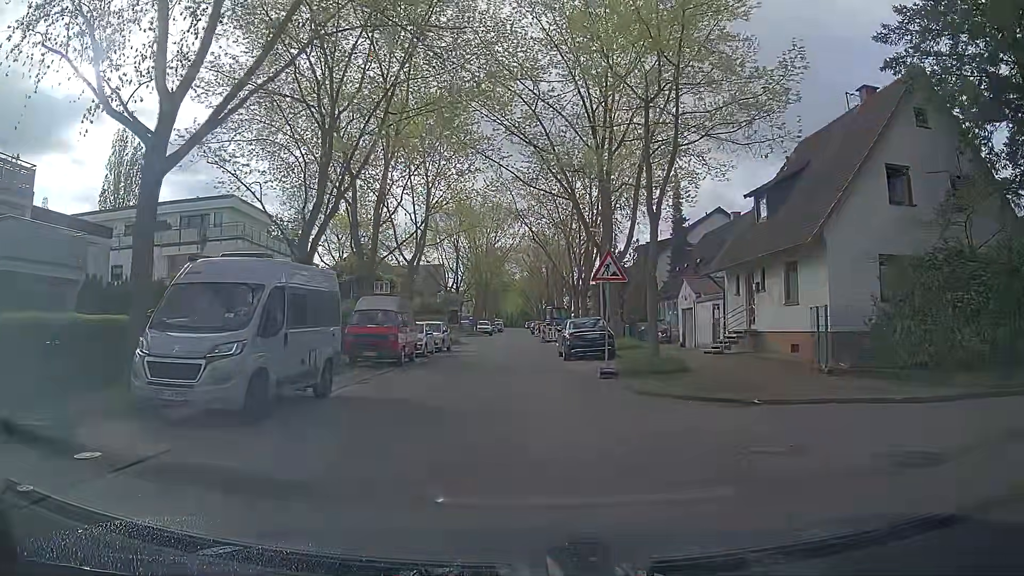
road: residential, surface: asphalt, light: Day
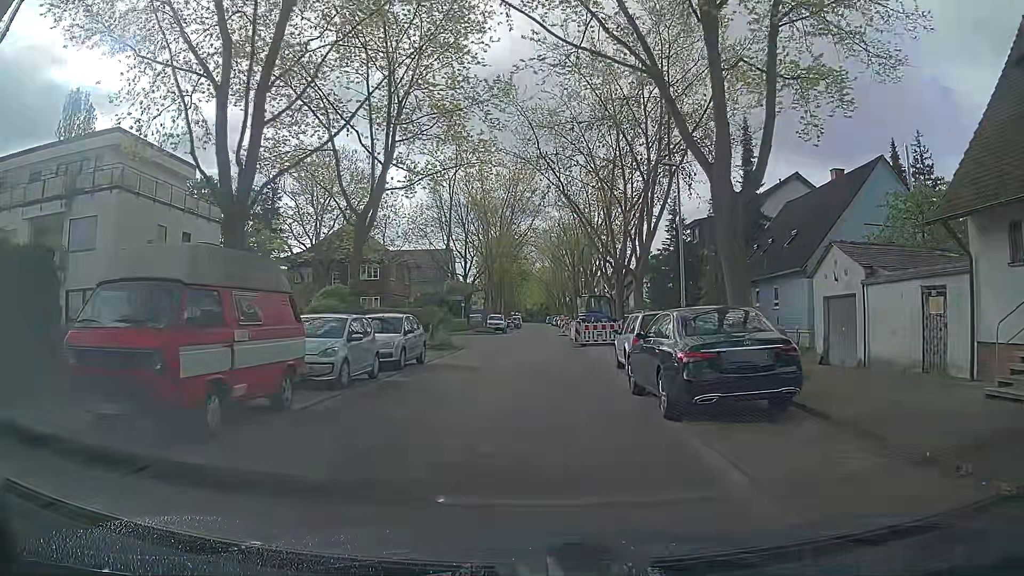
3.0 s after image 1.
(-0.8, +15.2) m; -2°
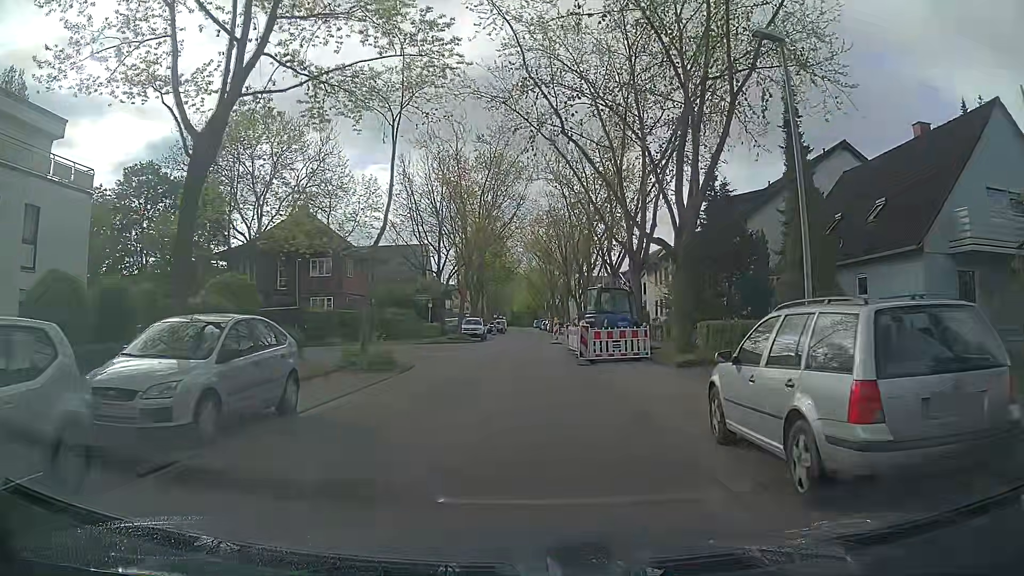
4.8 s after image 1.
(0.0, +10.8) m; +1°
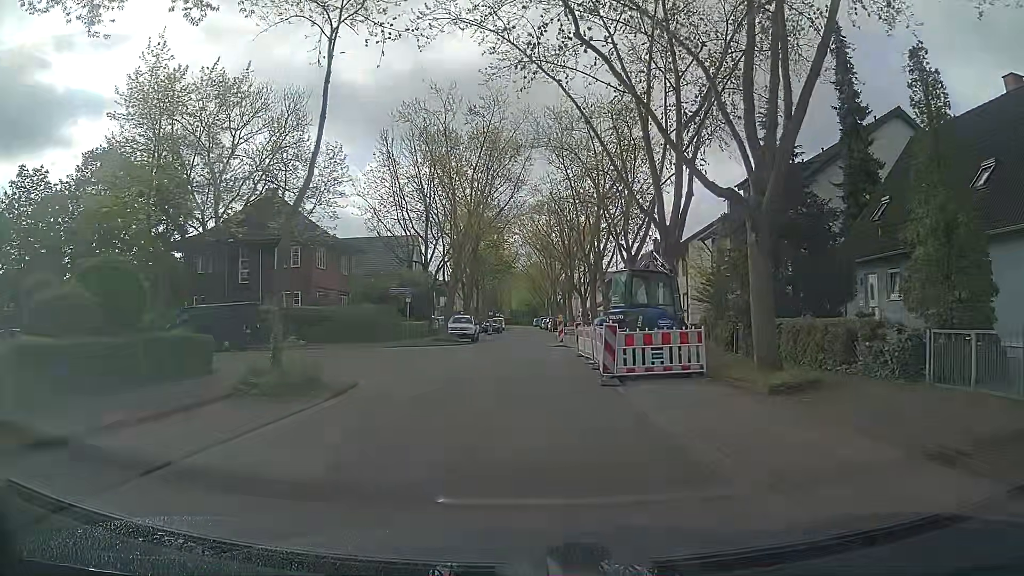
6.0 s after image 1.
(0.0, +7.1) m; -1°
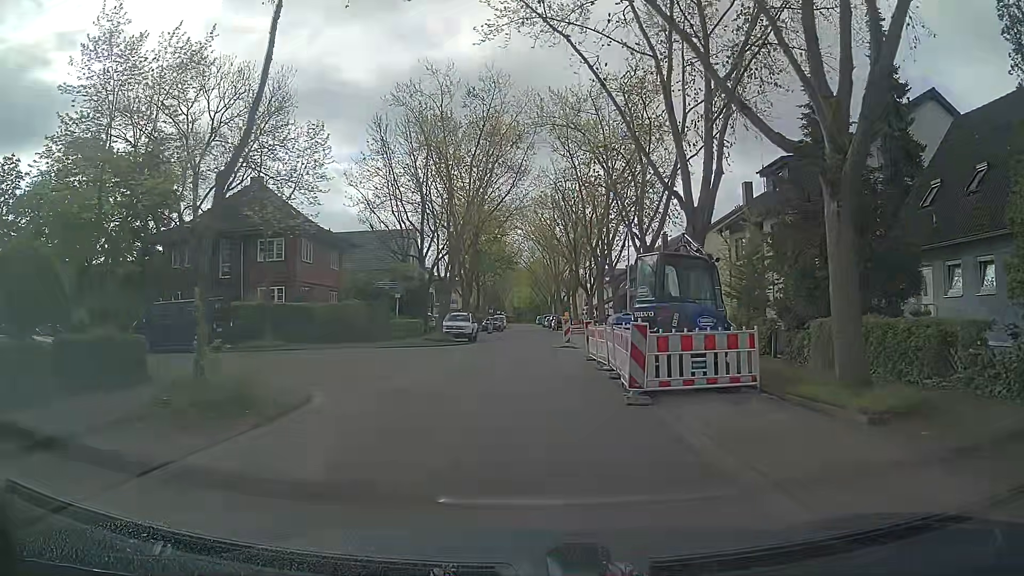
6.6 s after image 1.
(+0.1, +3.4) m; +1°
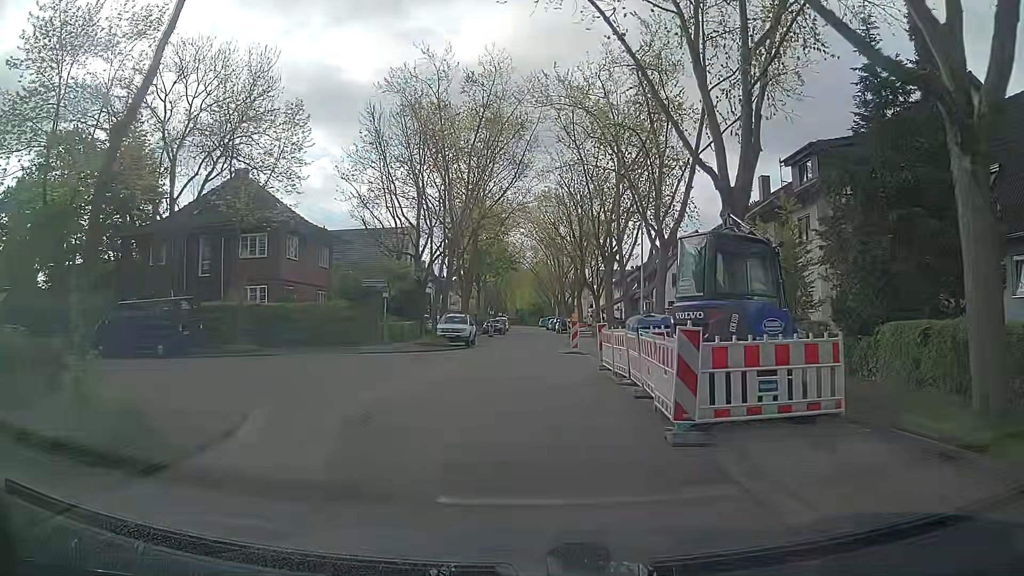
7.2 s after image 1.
(0.0, +3.2) m; 0°
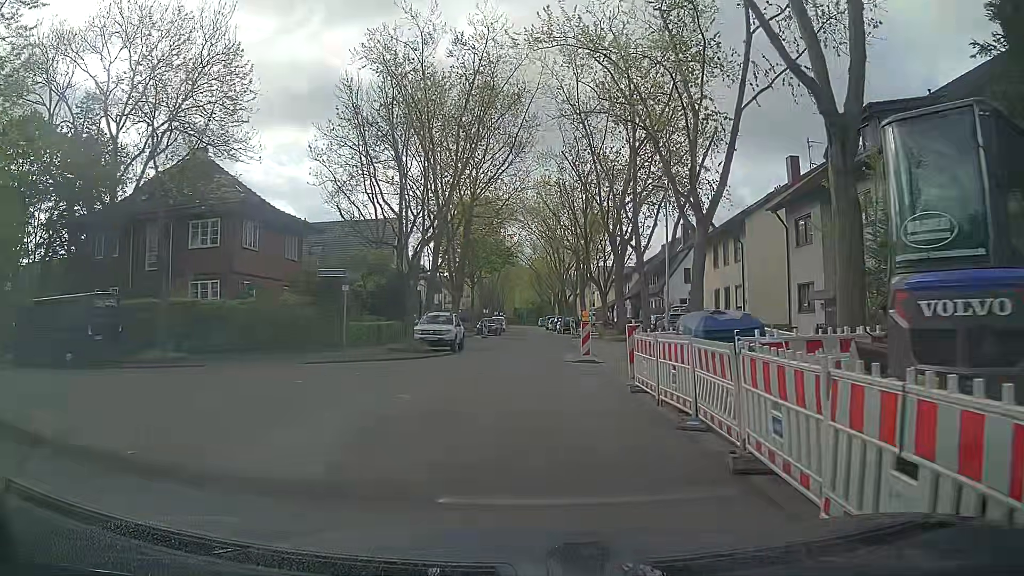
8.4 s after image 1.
(0.0, +5.8) m; +1°
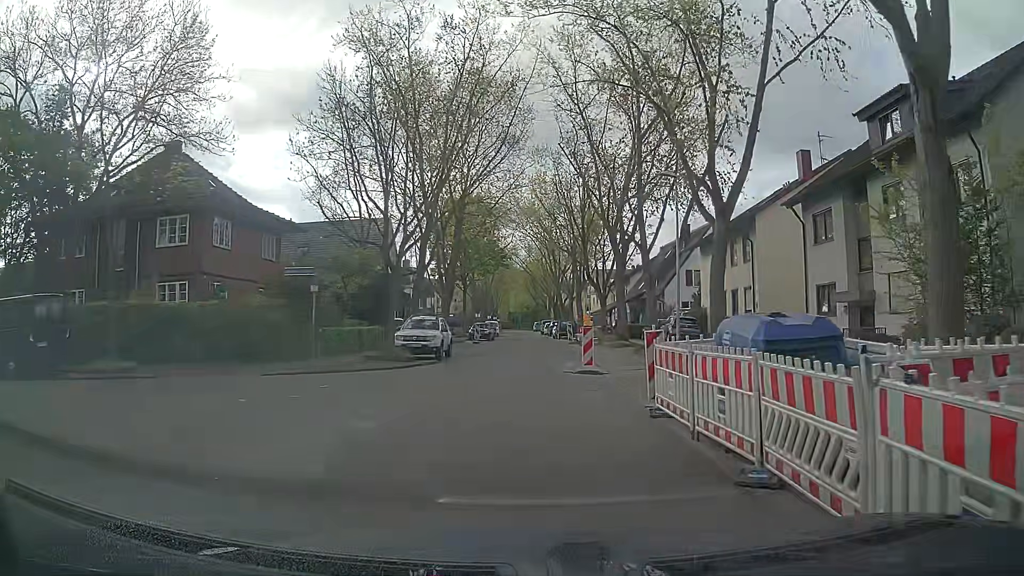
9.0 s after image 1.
(0.0, +2.7) m; +1°
